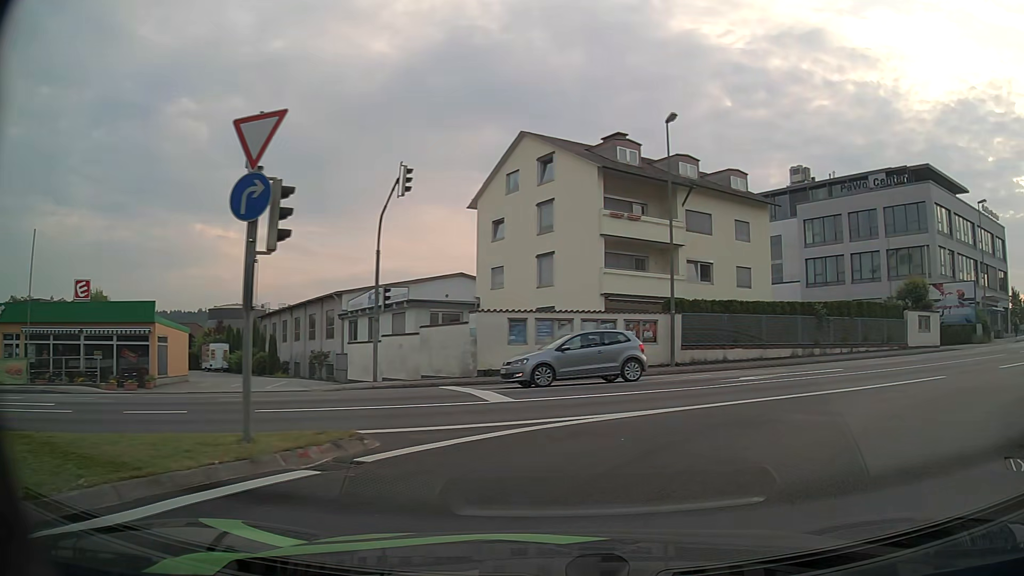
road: tertiary_link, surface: asphalt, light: Day
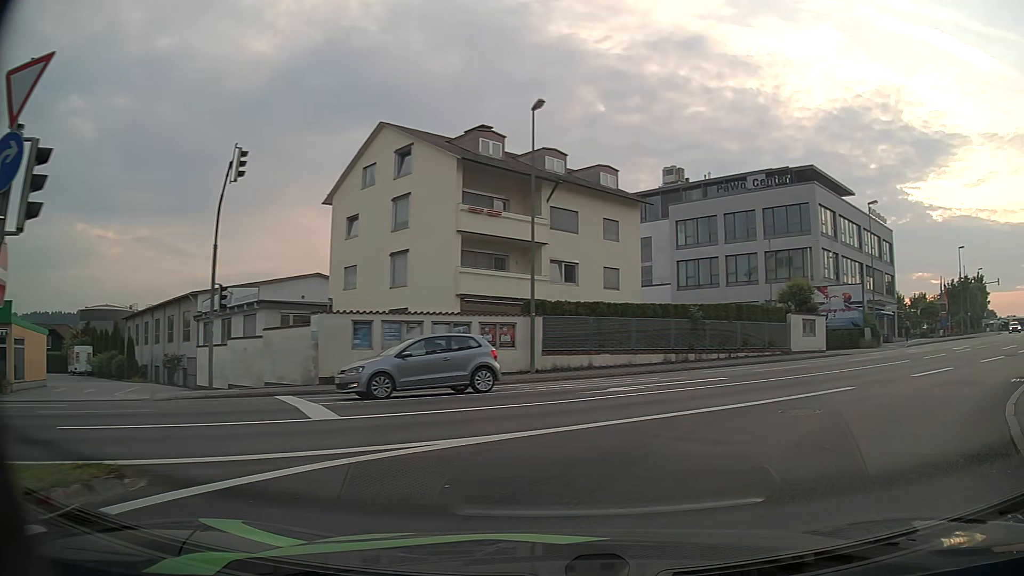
(+0.3, +2.3) m; +12°
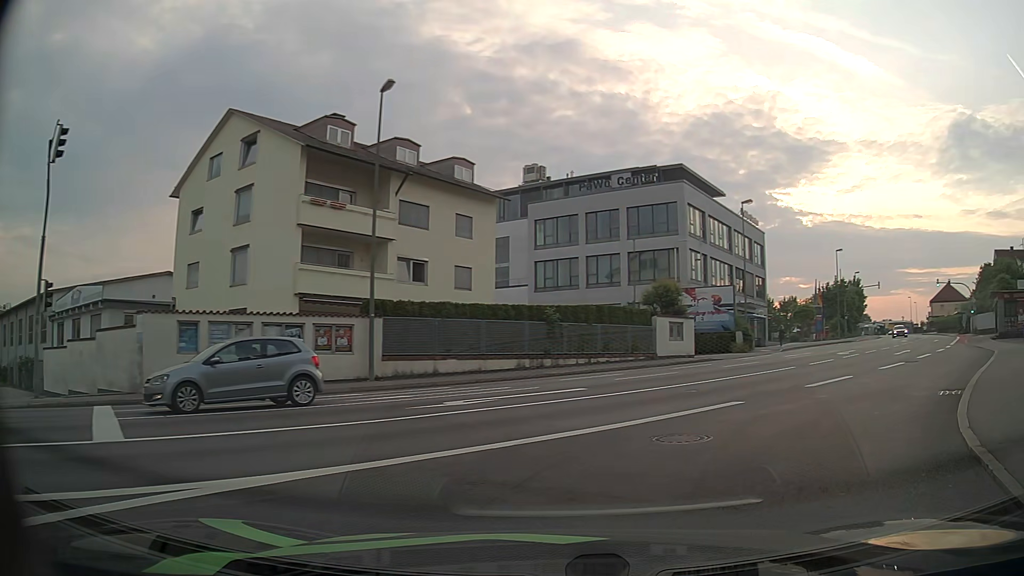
(+0.3, +2.4) m; +12°
